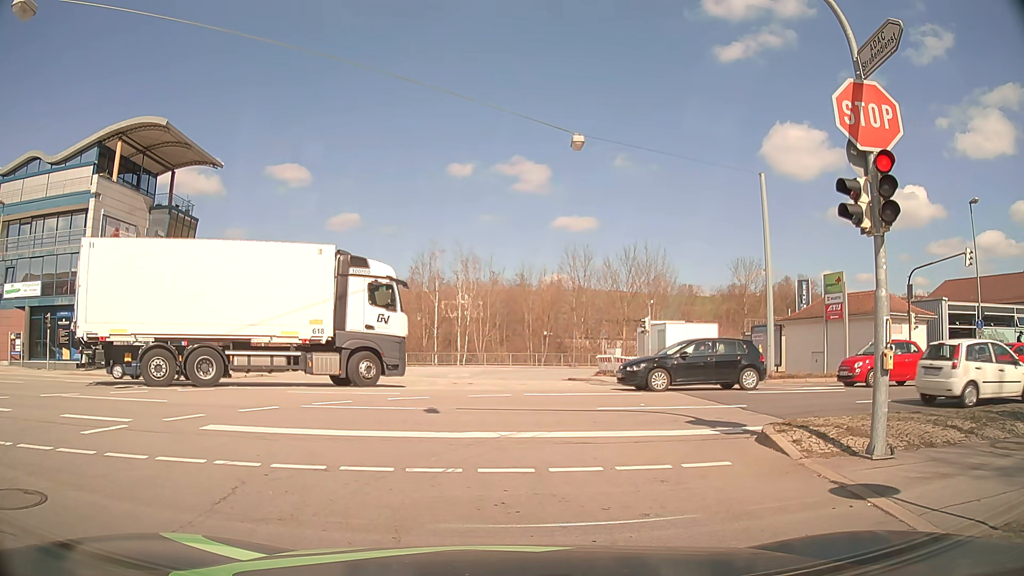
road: tertiary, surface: asphalt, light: Day
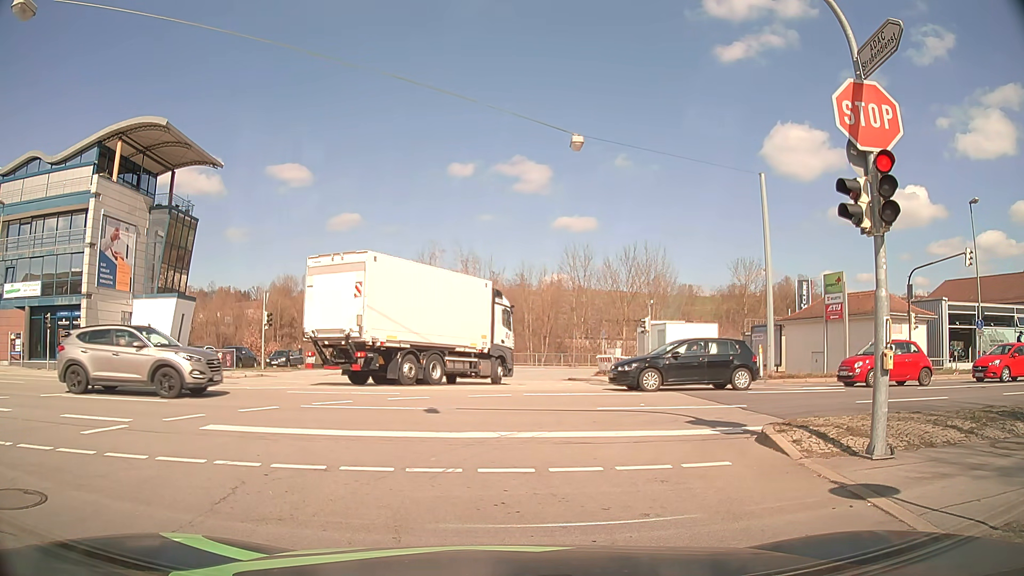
(0.0, 0.0) m; 0°
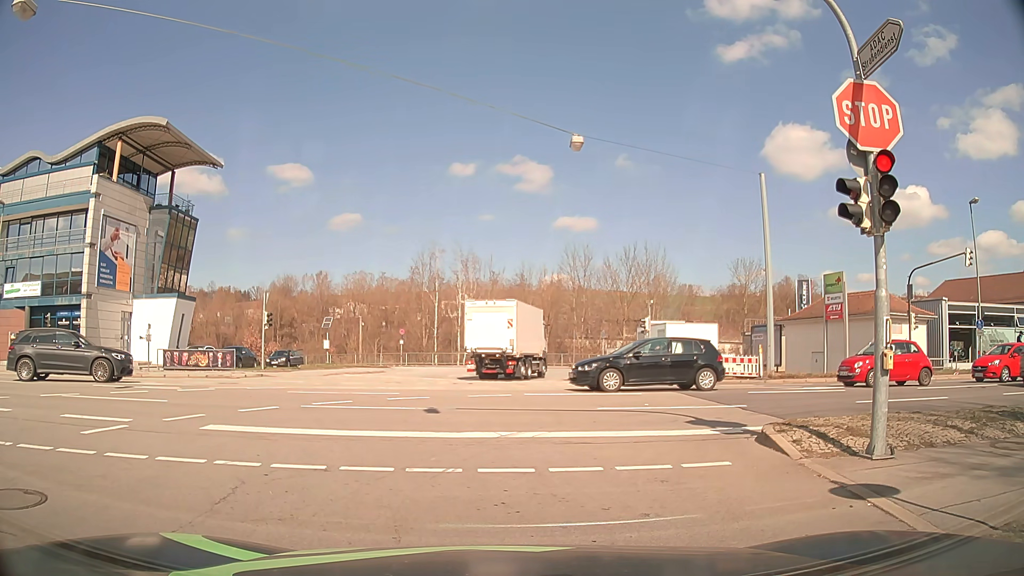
(0.0, 0.0) m; 0°
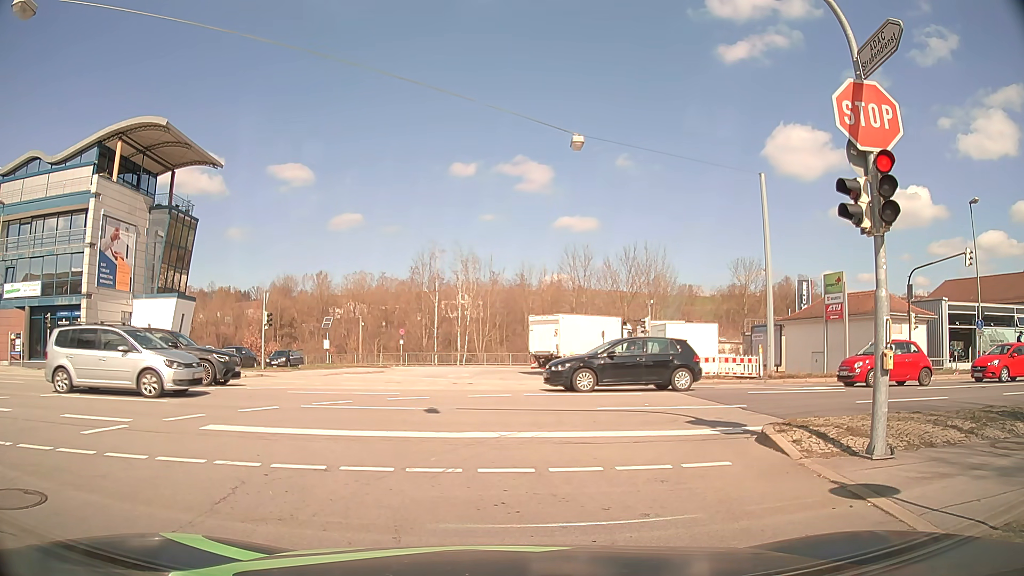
(0.0, 0.0) m; 0°
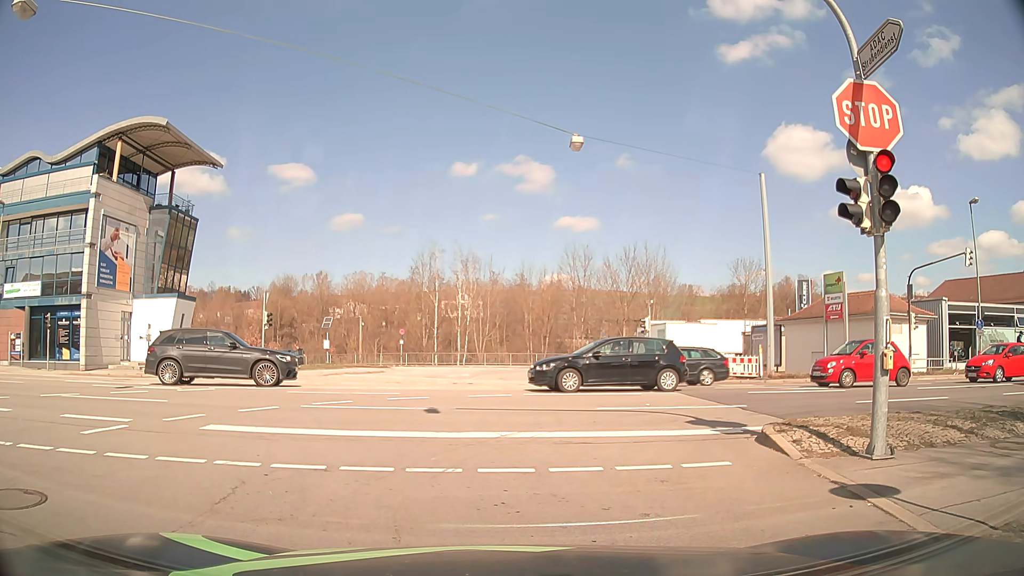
(0.0, 0.0) m; 0°
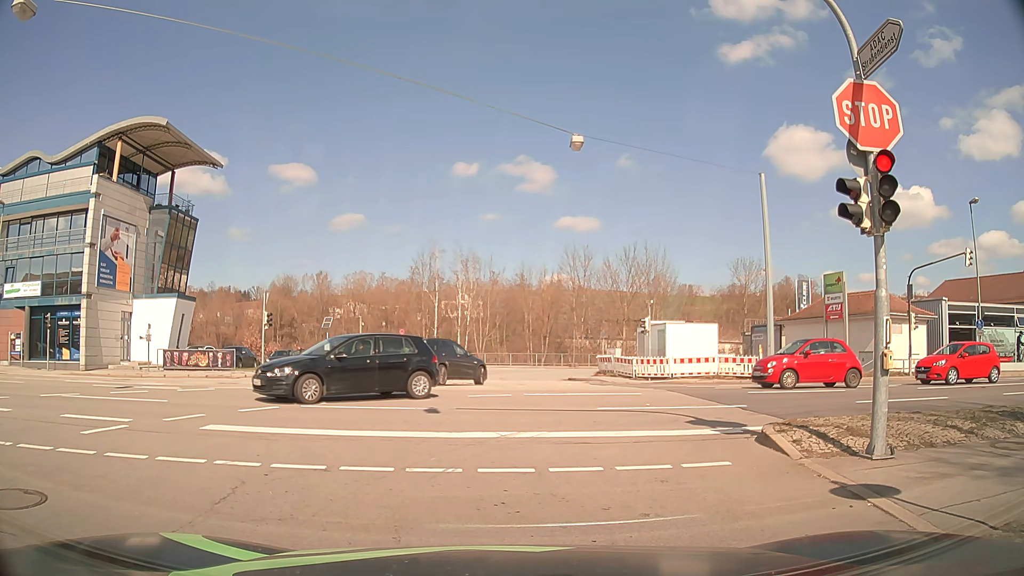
(0.0, 0.0) m; 0°
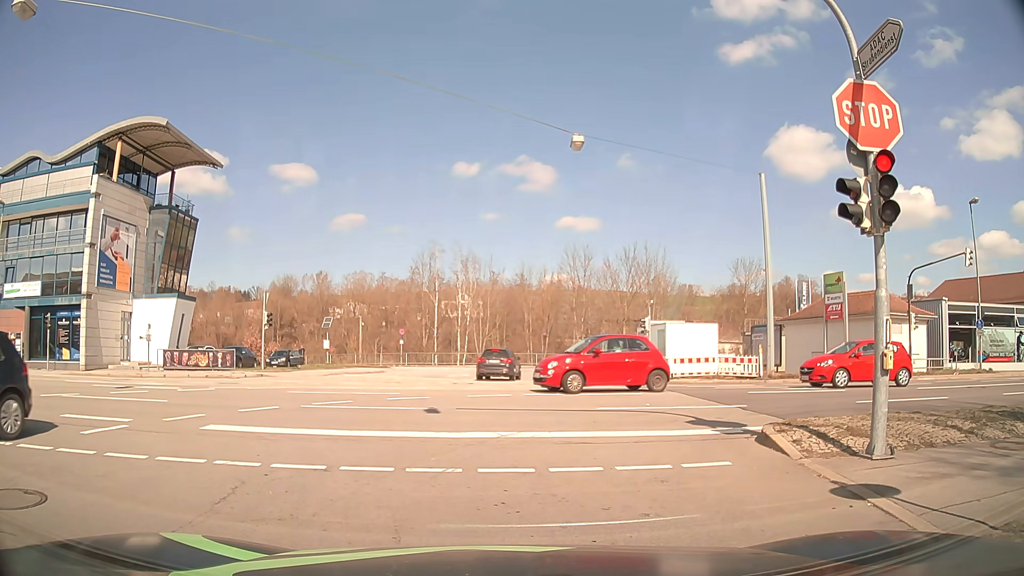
(0.0, 0.0) m; 0°
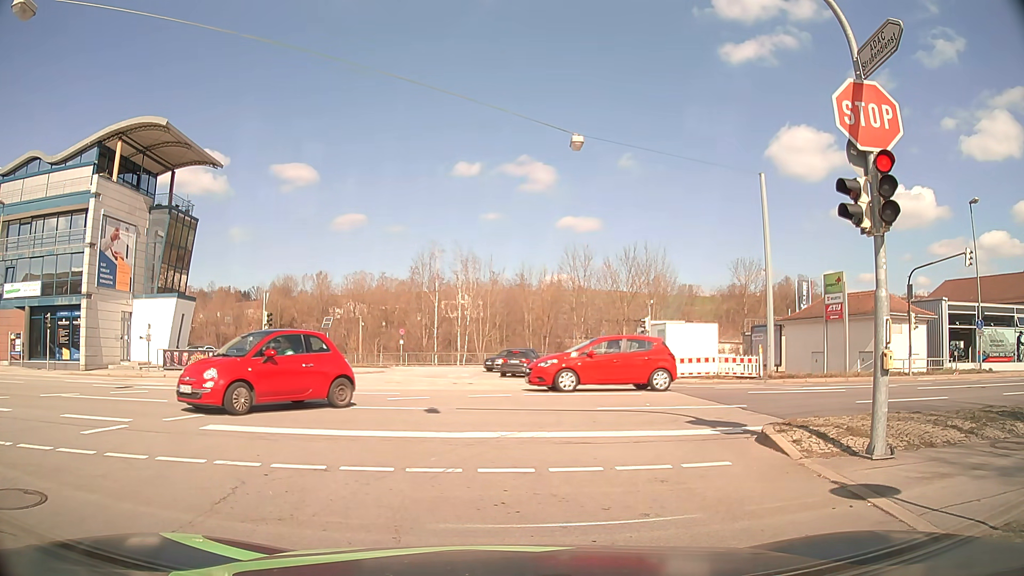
(0.0, 0.0) m; 0°
(-1, +10) (-6, +19) (-14, +24) (-24, +26) (-34, +26) (-44, +26) (-54, +25) (-64, +25) (-74, +25) (-84, +25) m
